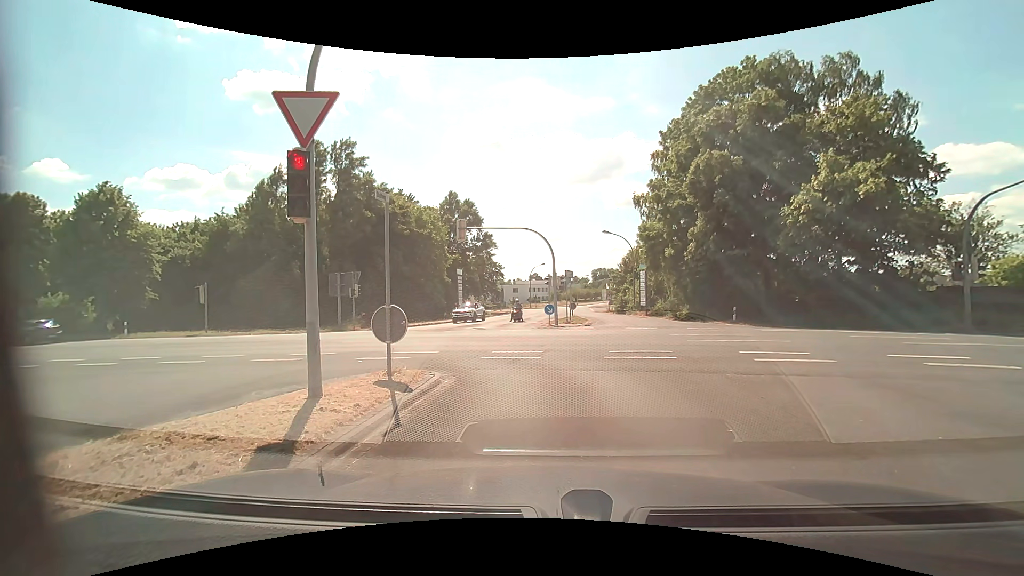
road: tertiary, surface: asphalt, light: Day
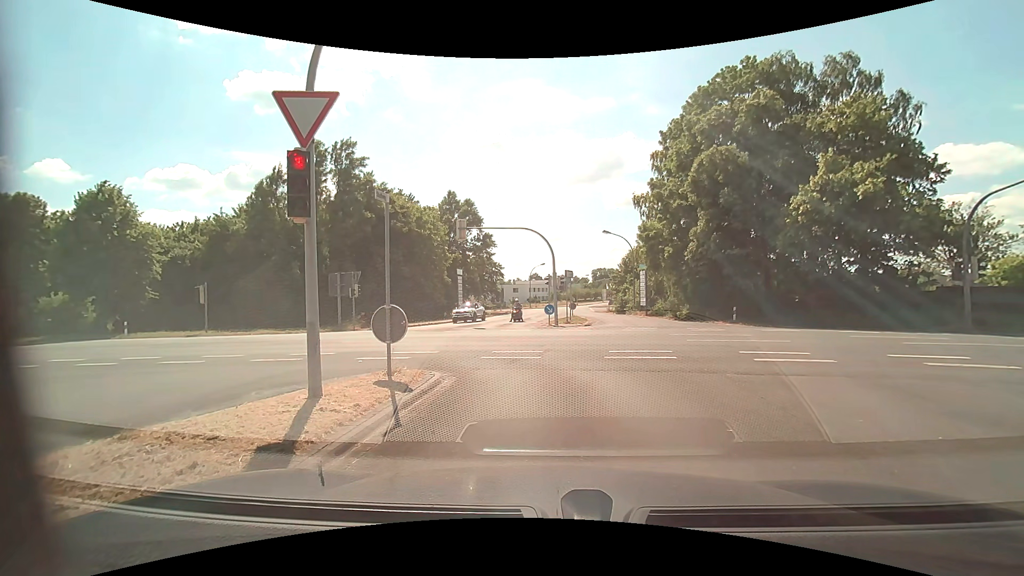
(0.0, 0.0) m; 0°
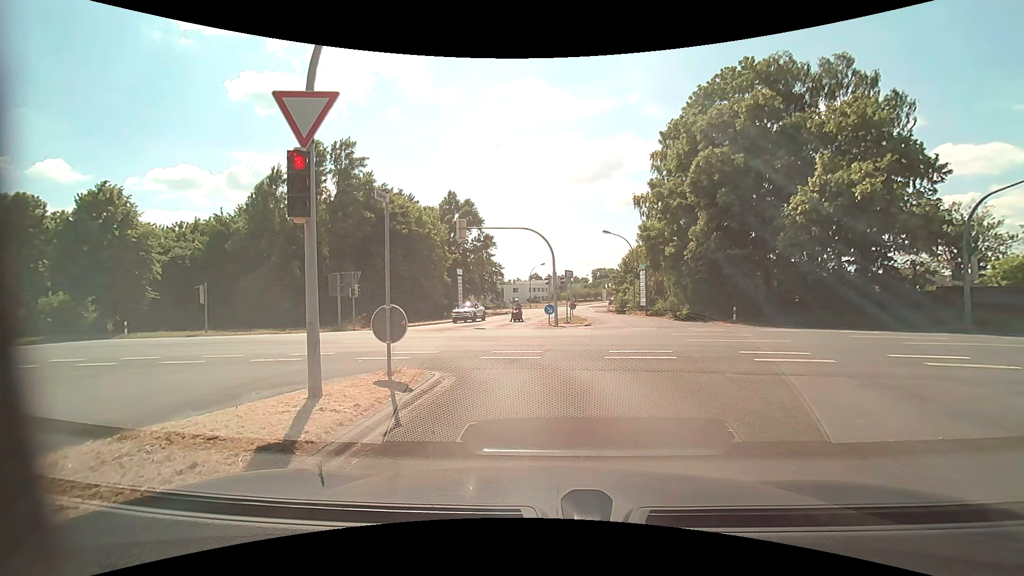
(0.0, 0.0) m; 0°
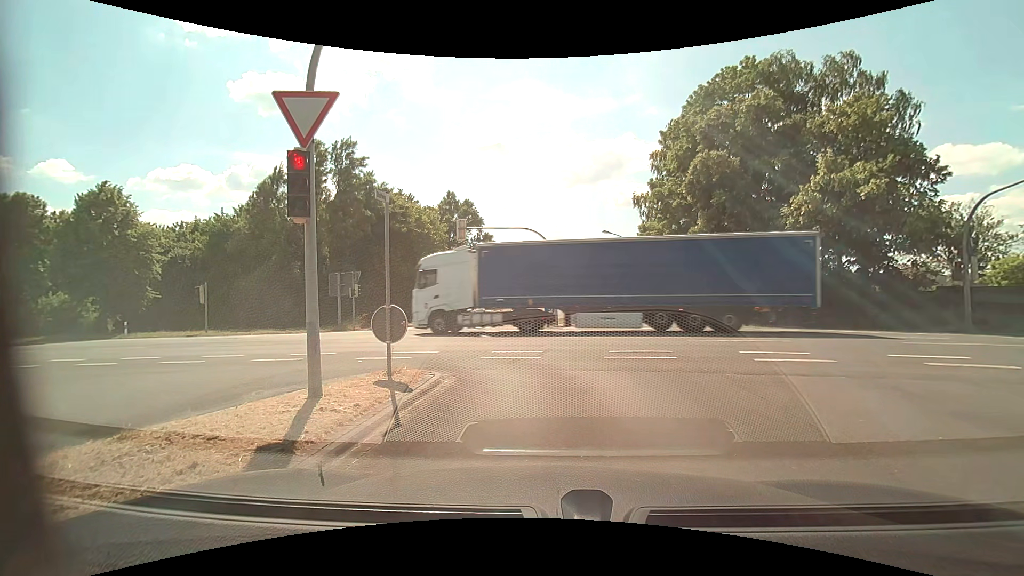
(0.0, 0.0) m; 0°
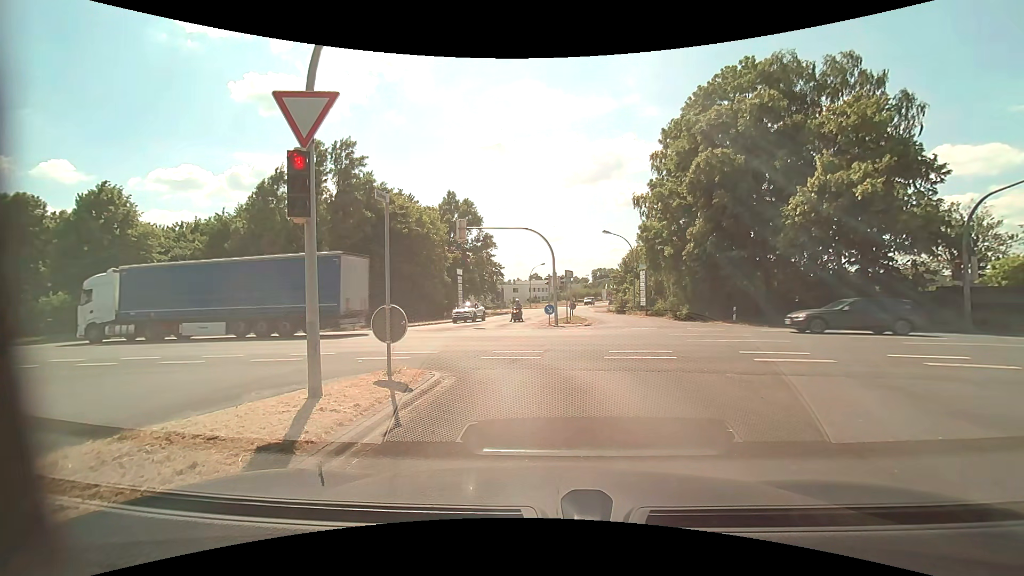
(0.0, 0.0) m; 0°
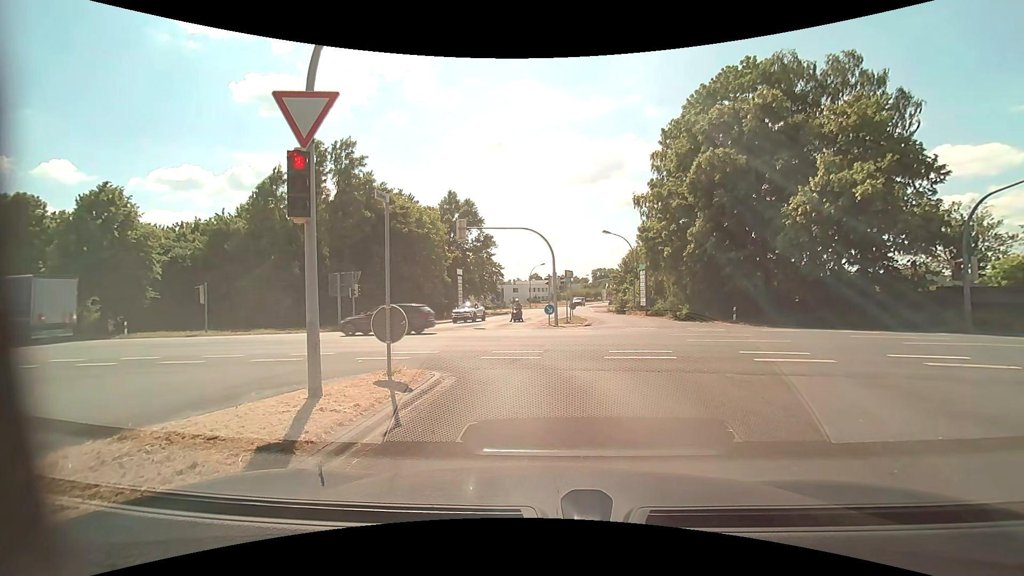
(0.0, 0.0) m; 0°
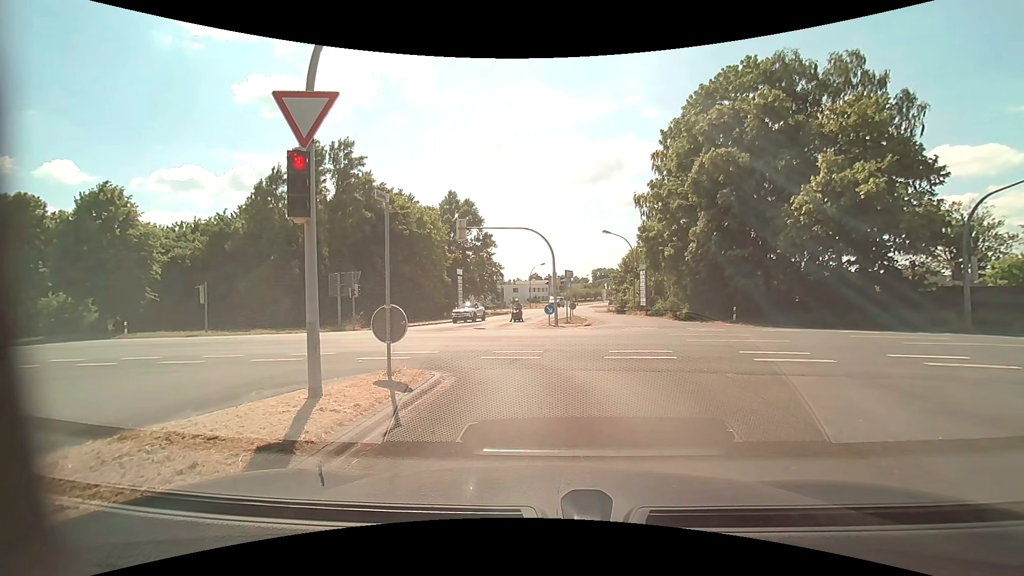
(0.0, 0.0) m; 0°
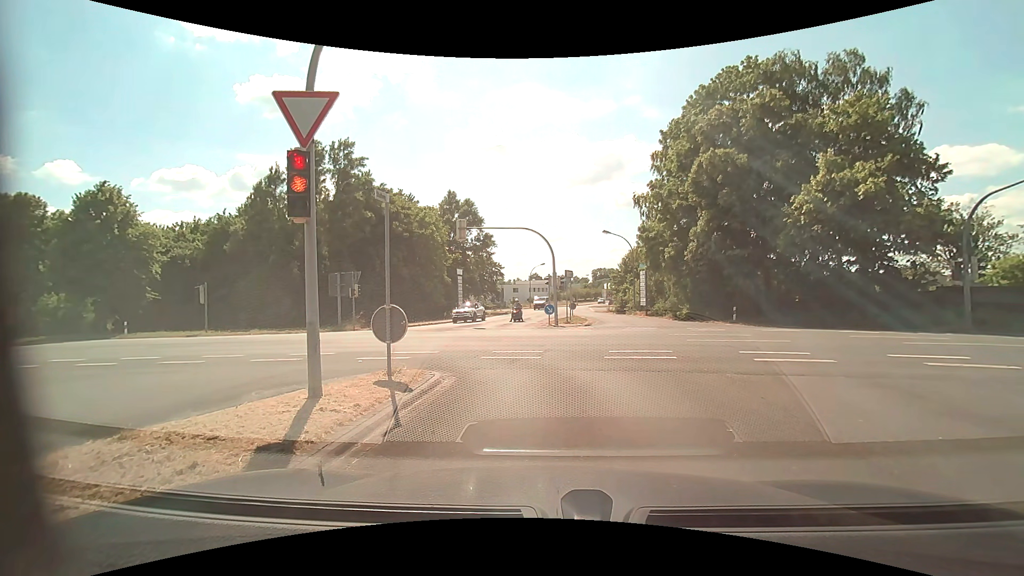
(0.0, 0.0) m; 0°
(0, +10) (-2, +20) (-10, +25) (-20, +28) (-29, +29) (-39, +31) (-49, +33) (-59, +34) (-69, +36) (-79, +38) m
